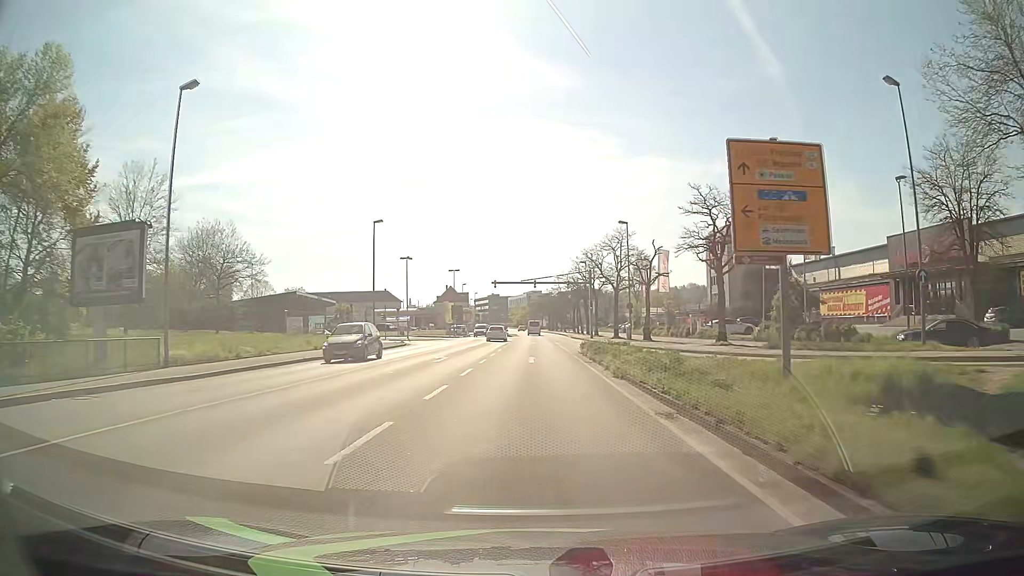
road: primary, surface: asphalt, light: Day
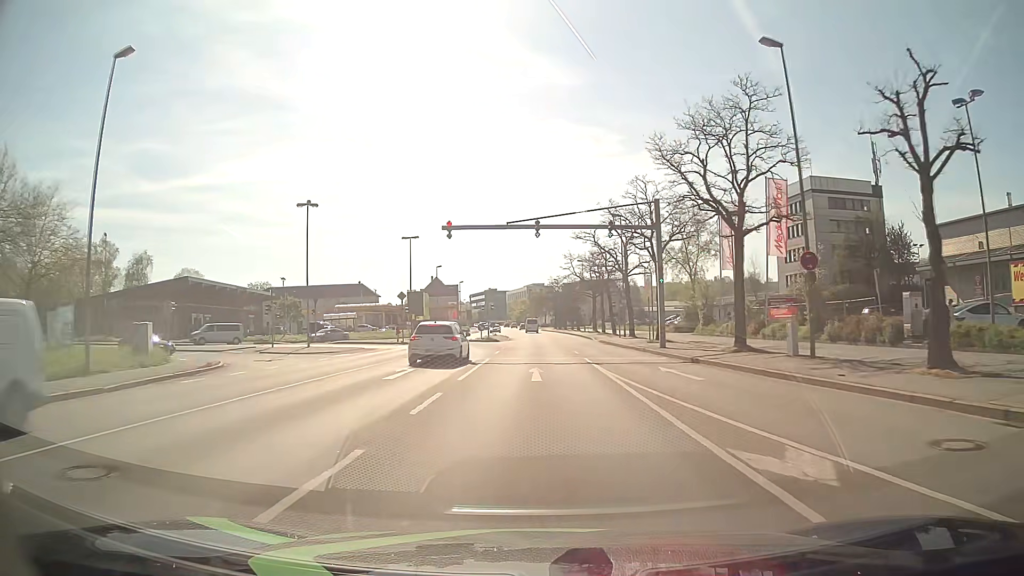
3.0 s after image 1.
(+0.1, +38.3) m; 0°
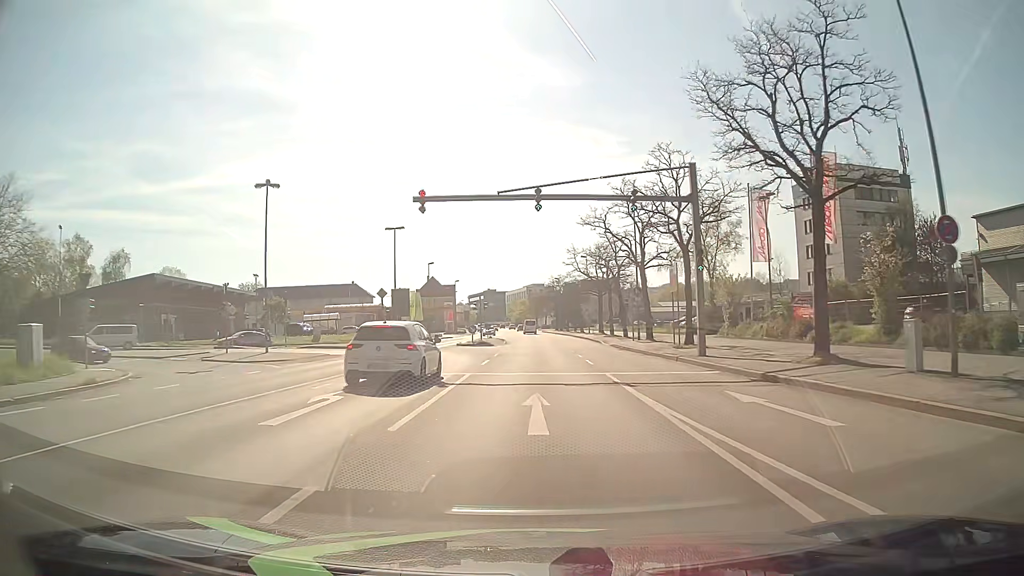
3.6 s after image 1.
(0.0, +7.7) m; 0°
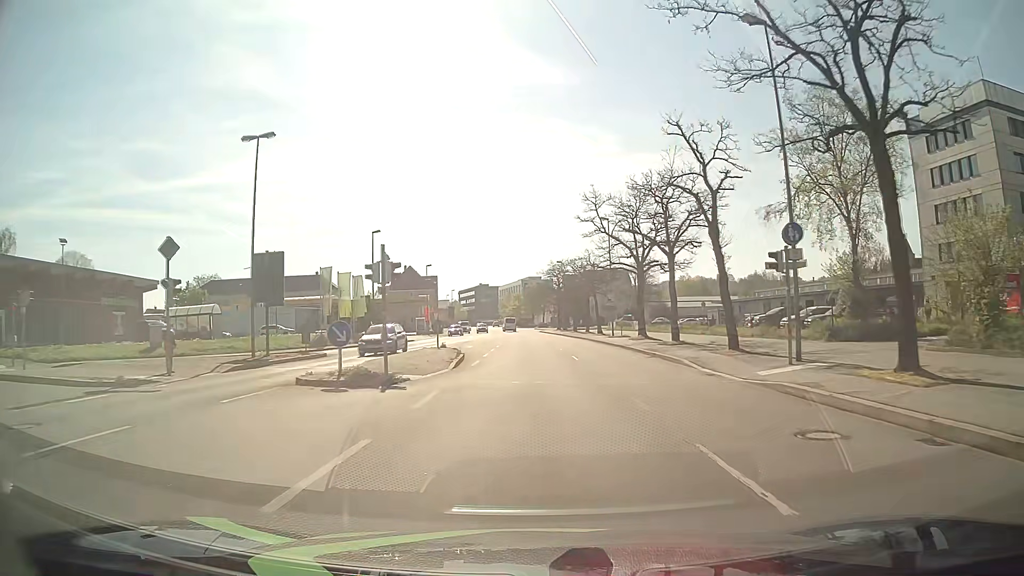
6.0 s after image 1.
(+0.1, +30.6) m; 0°
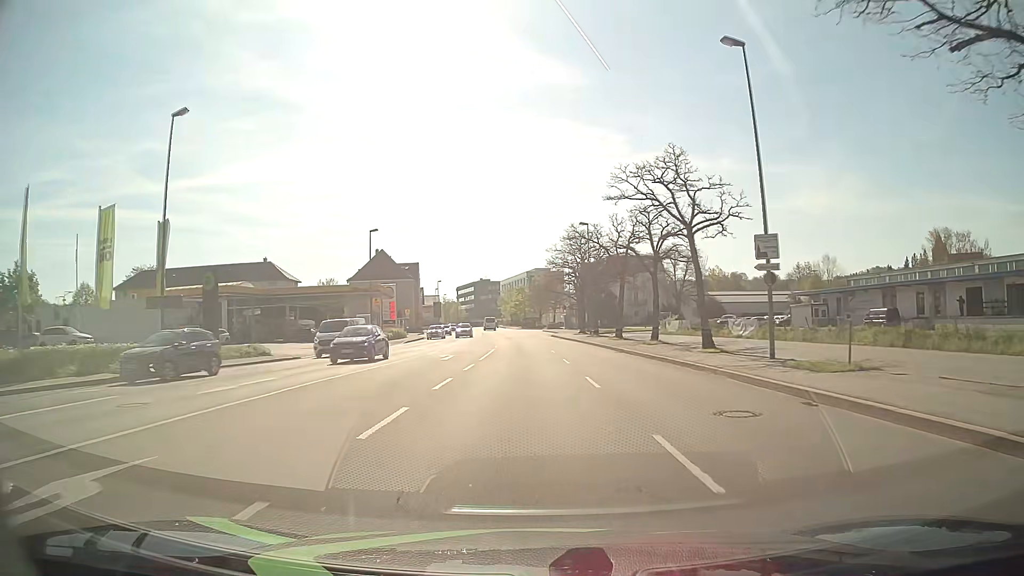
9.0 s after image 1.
(-0.2, +38.2) m; 0°
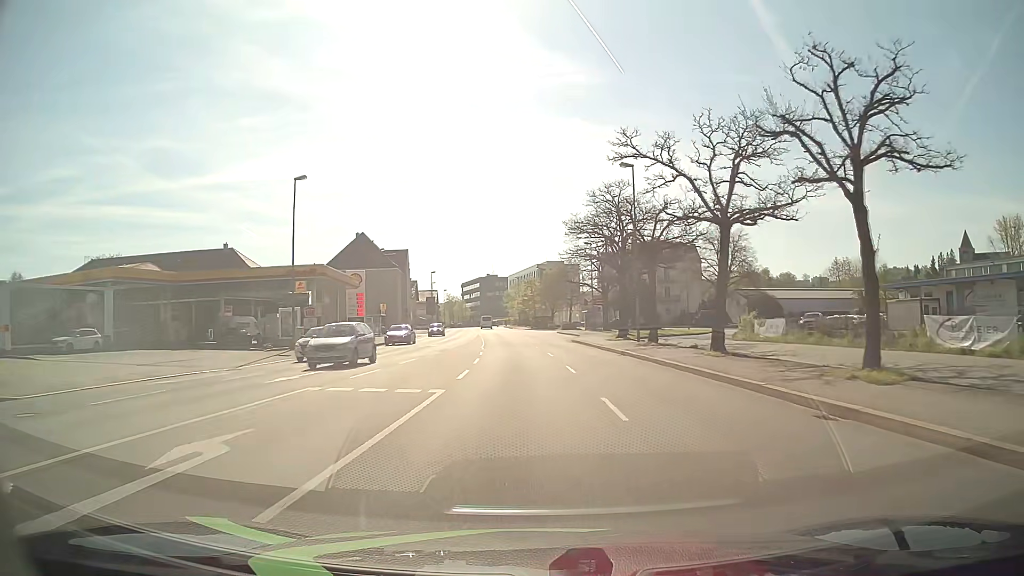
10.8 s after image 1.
(-0.3, +22.9) m; -1°
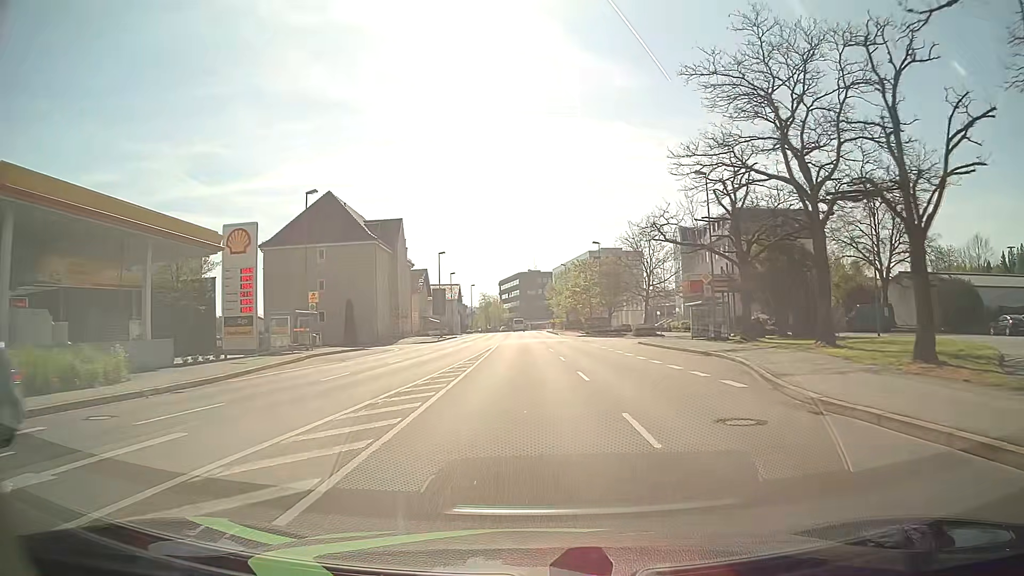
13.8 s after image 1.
(-0.9, +38.0) m; -4°
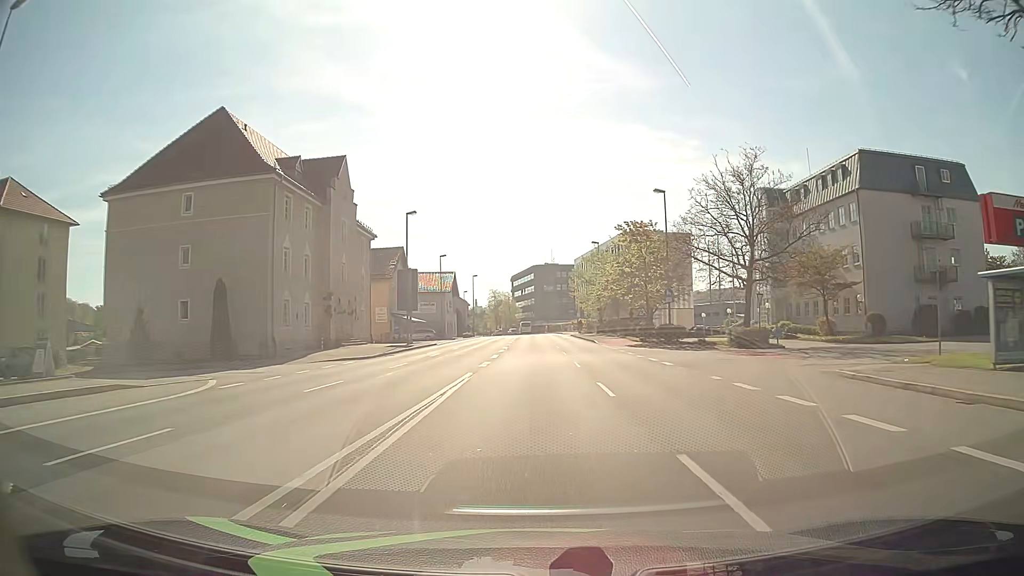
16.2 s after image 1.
(-0.5, +30.4) m; -1°
(0, +10) (0, +20) (0, +30) (0, +40) (0, +50) (0, +60) (0, +70) (0, +80) (0, +90) (0, +100) m
